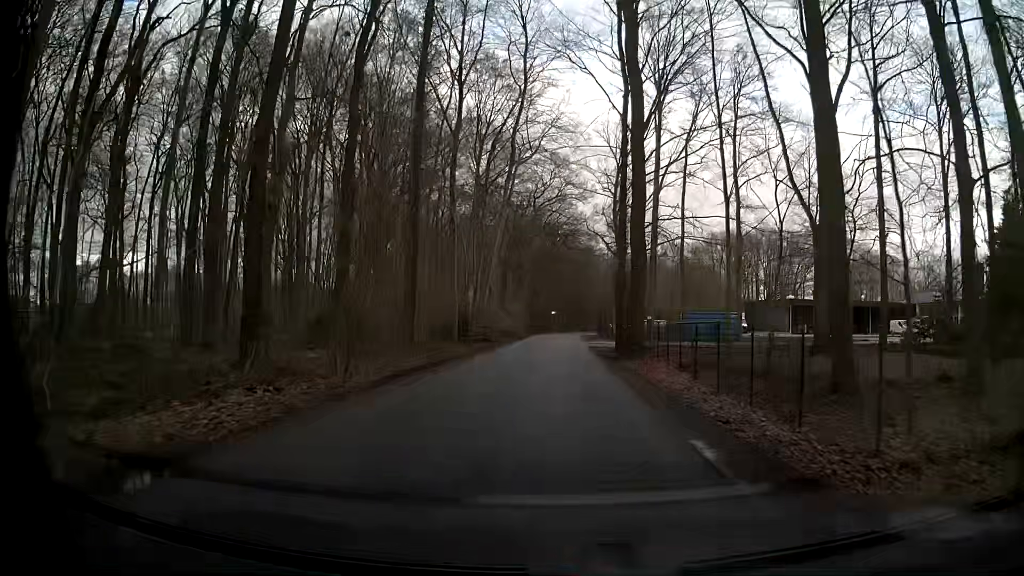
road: unclassified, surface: asphalt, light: Day
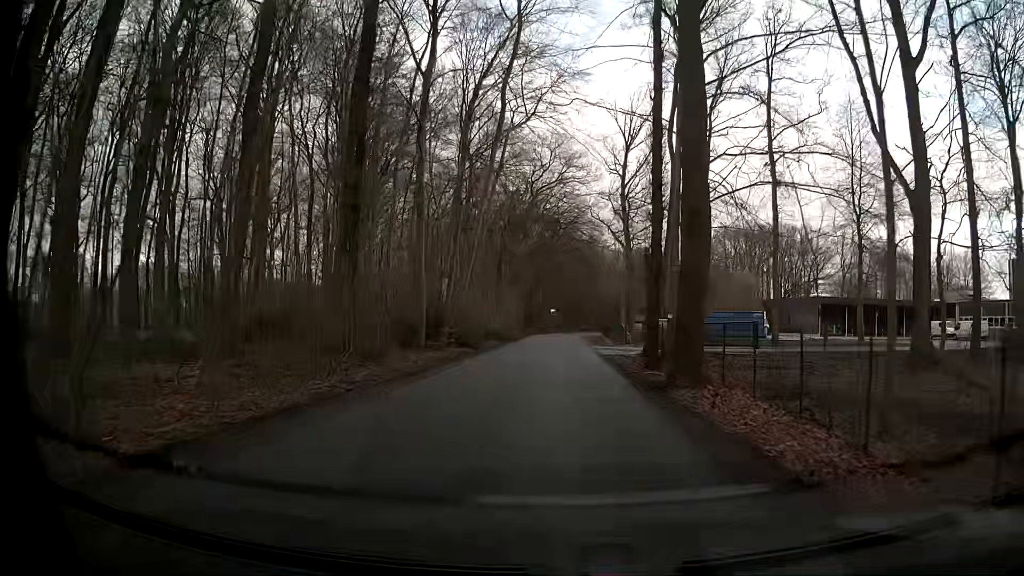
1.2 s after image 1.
(+0.4, +10.2) m; +4°
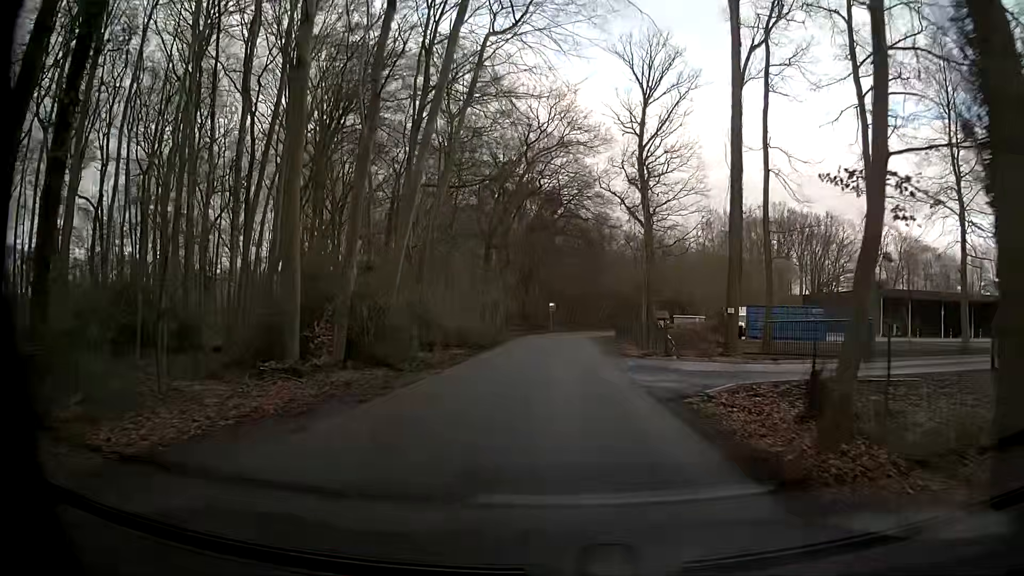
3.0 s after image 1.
(-0.1, +15.8) m; 0°
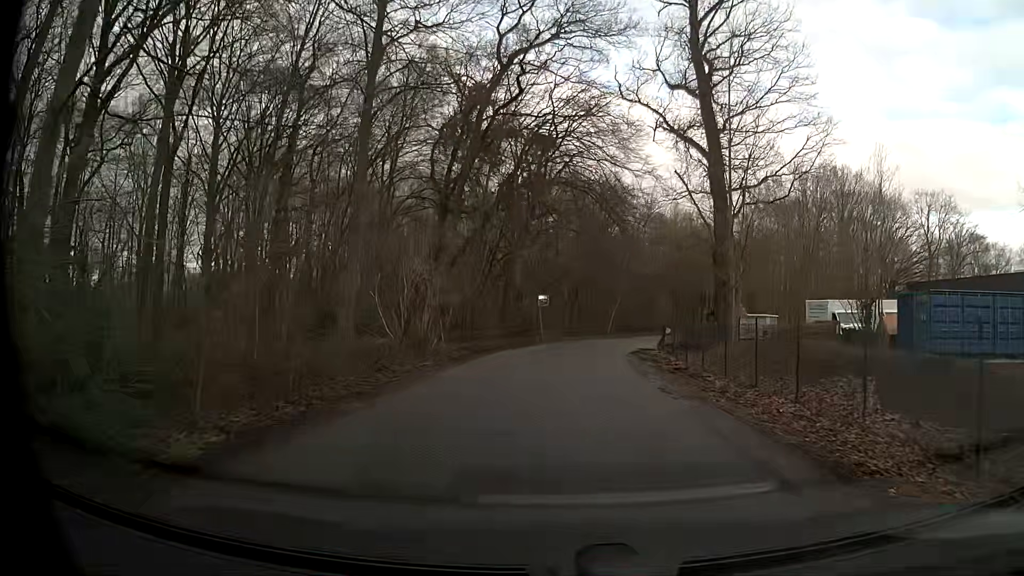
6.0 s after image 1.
(-0.3, +26.5) m; 0°
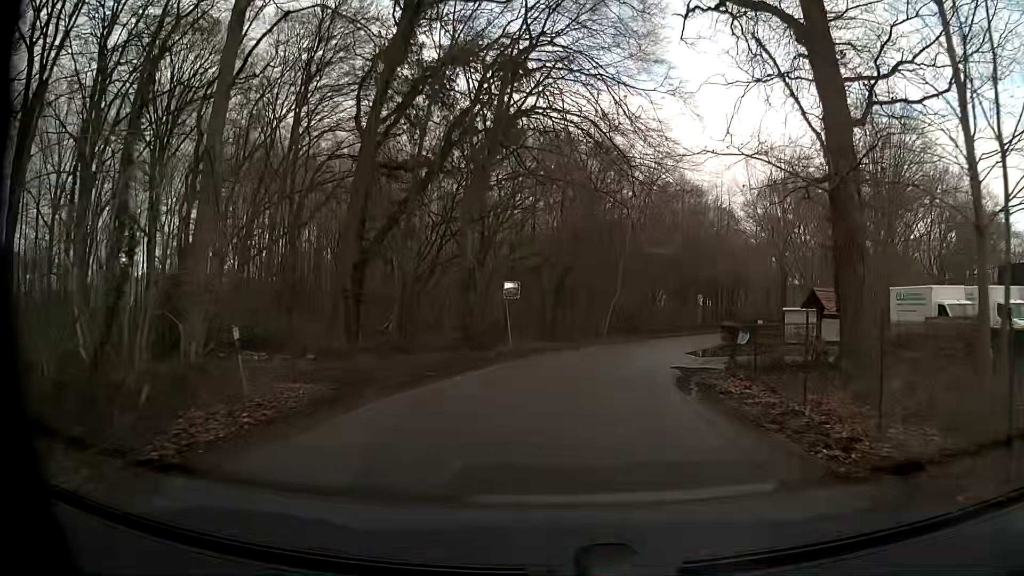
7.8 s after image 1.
(0.0, +15.5) m; +1°
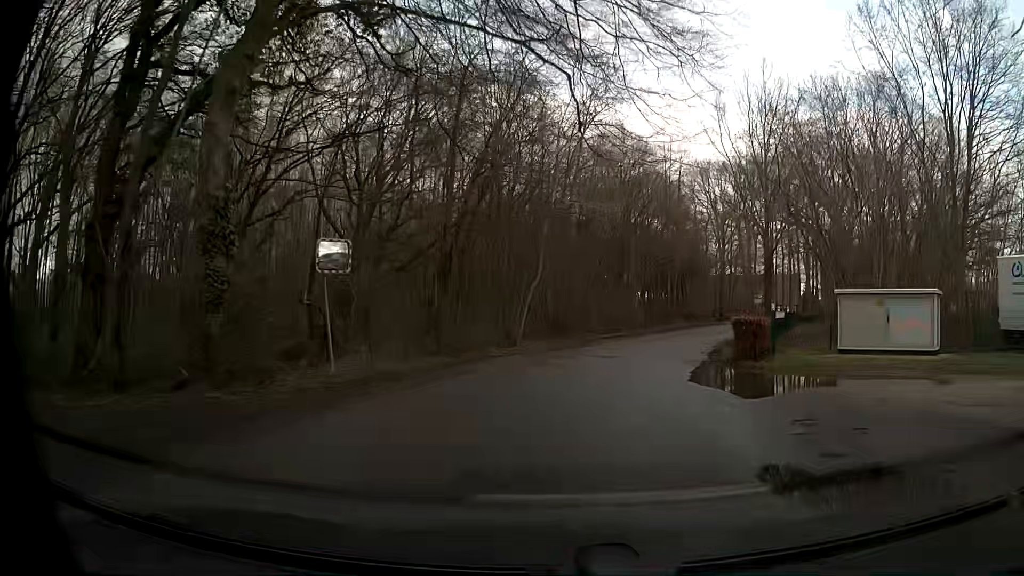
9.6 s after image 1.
(+0.8, +15.2) m; +6°
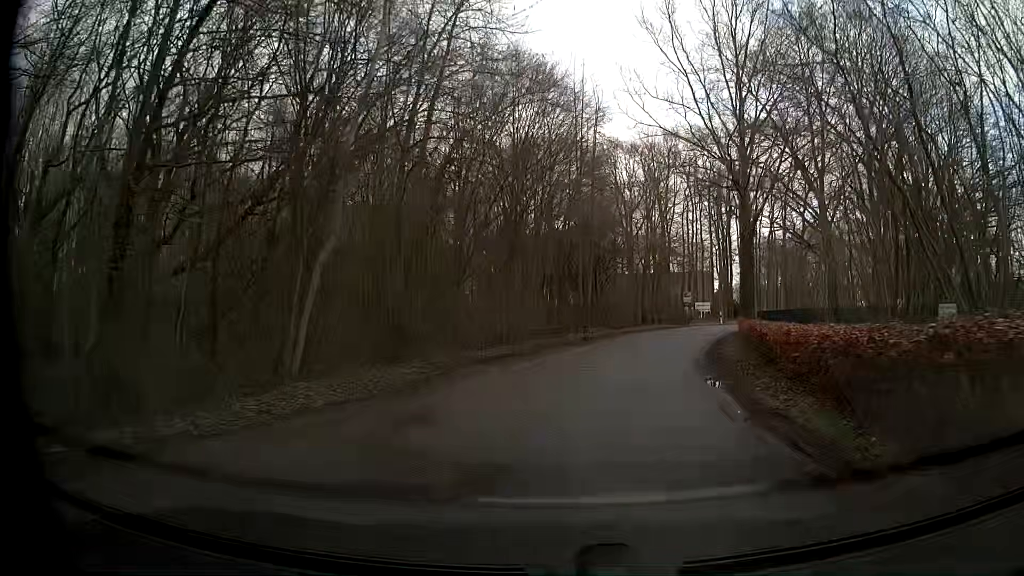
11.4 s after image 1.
(+1.3, +15.0) m; +10°
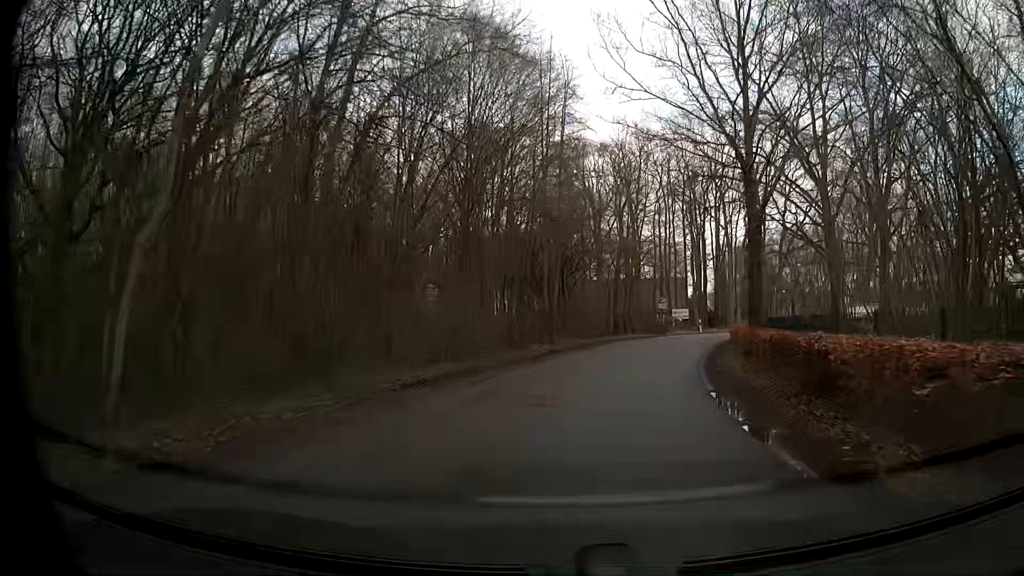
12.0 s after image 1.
(0.0, +5.1) m; +2°
(+1, +10) (+2, +20) (+4, +30) (+8, +39) (+13, +48) (+19, +56) (+25, +64) (+30, +72) (+34, +82) (+36, +91) m
